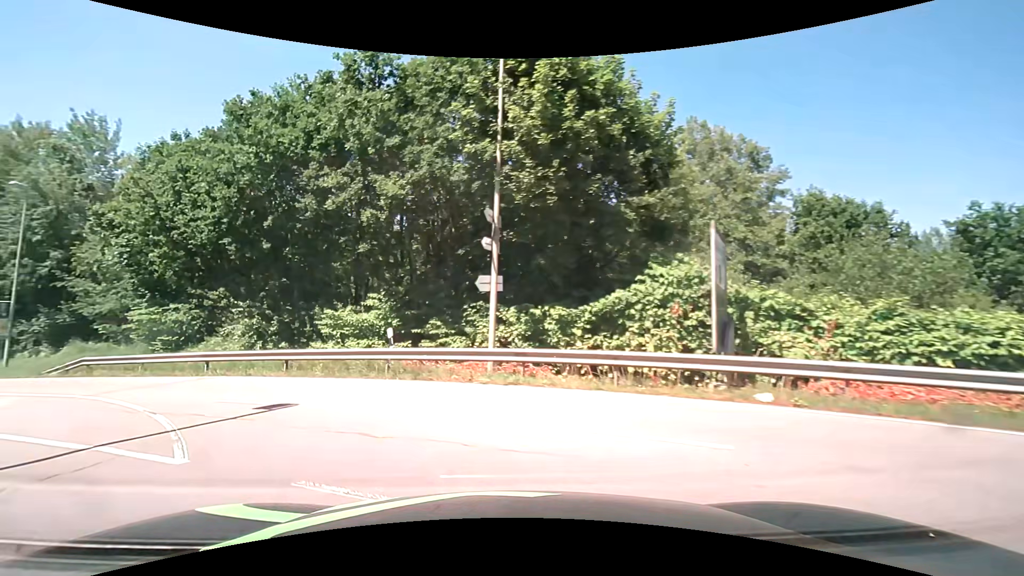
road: residential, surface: asphalt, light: Day
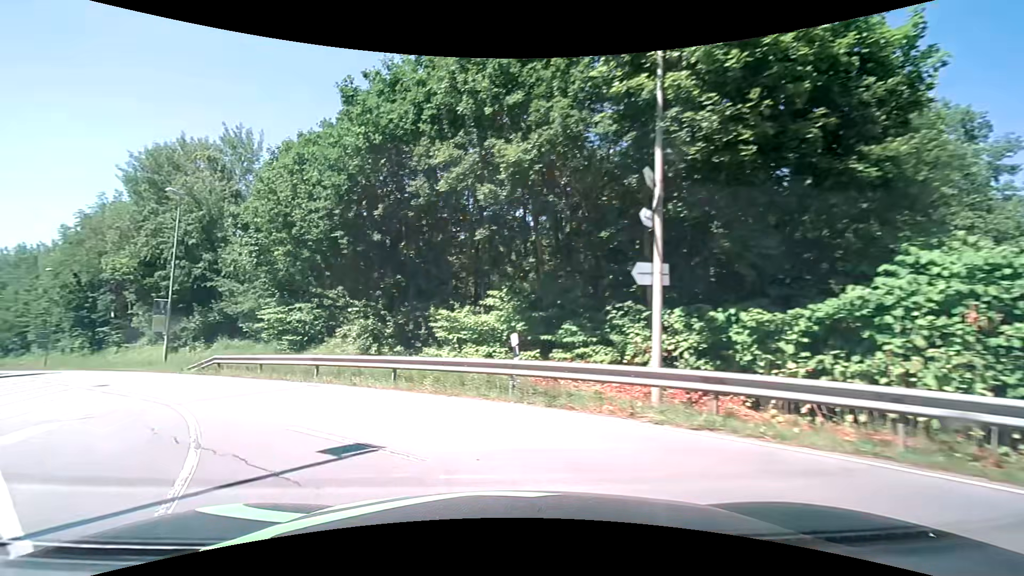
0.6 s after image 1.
(-0.4, +3.7) m; -13°
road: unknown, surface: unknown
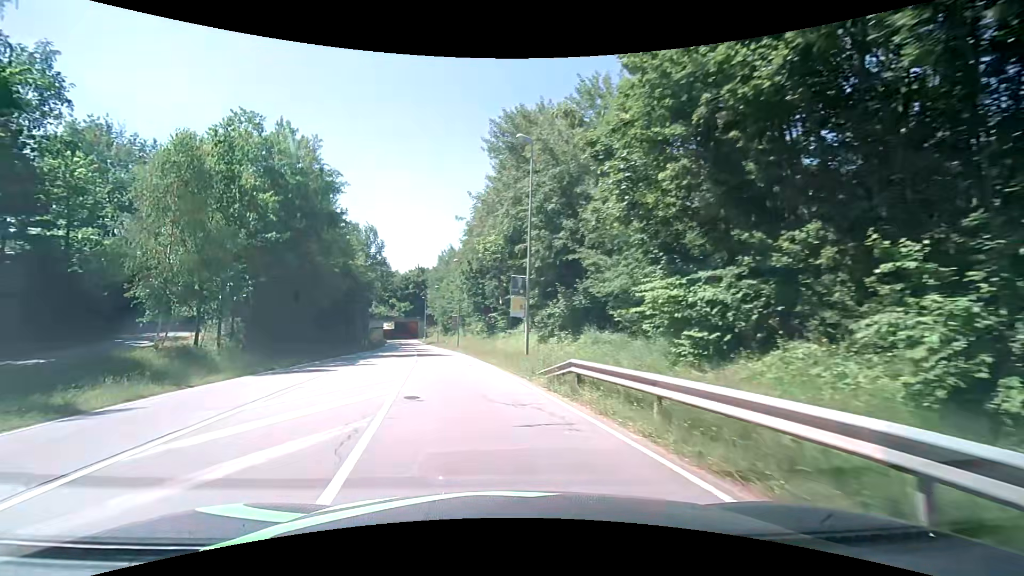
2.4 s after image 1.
(-4.9, +11.8) m; -40°
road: secondary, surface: asphalt
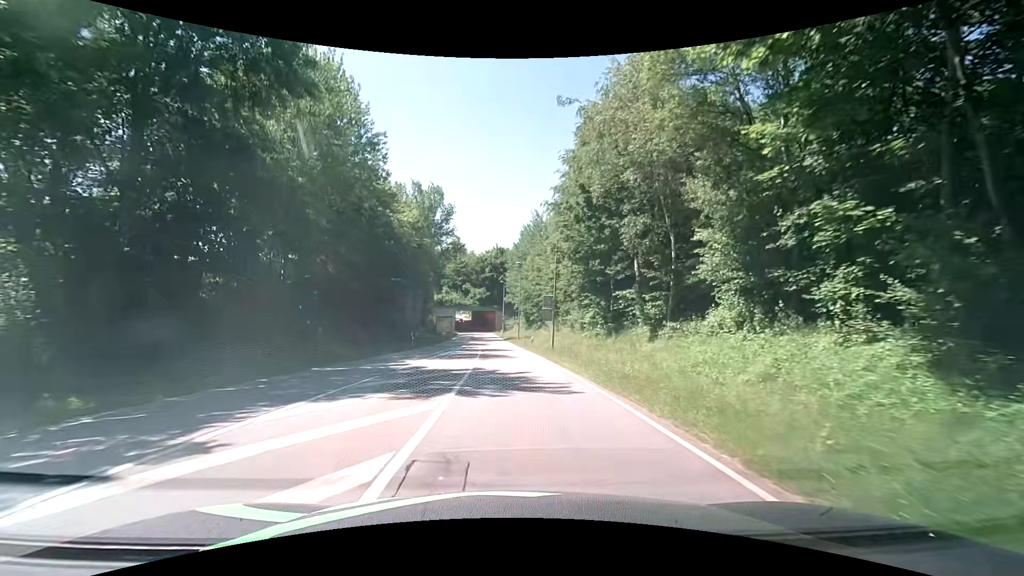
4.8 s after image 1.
(-3.2, +24.4) m; -10°
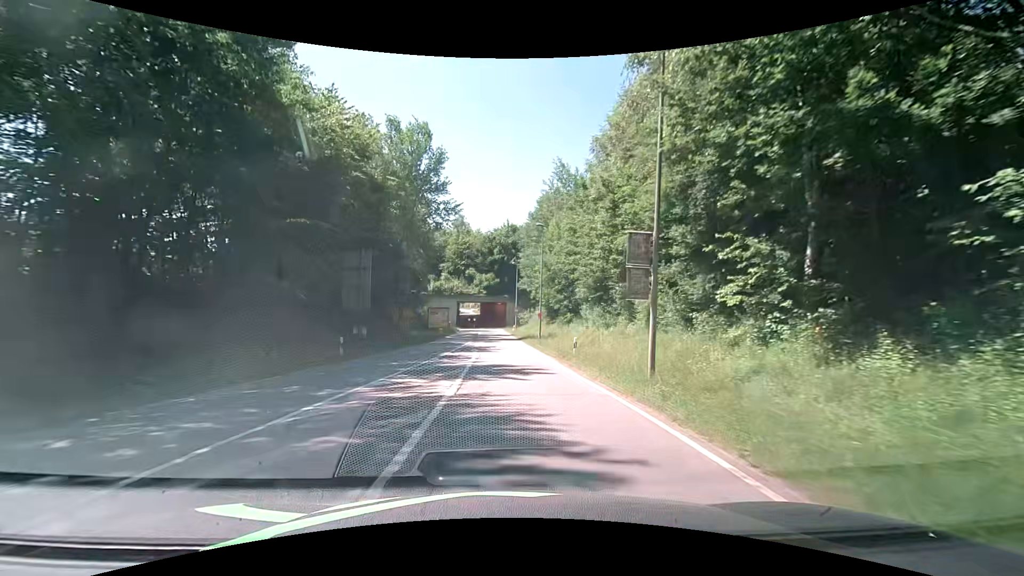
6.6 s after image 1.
(0.0, +21.4) m; -1°
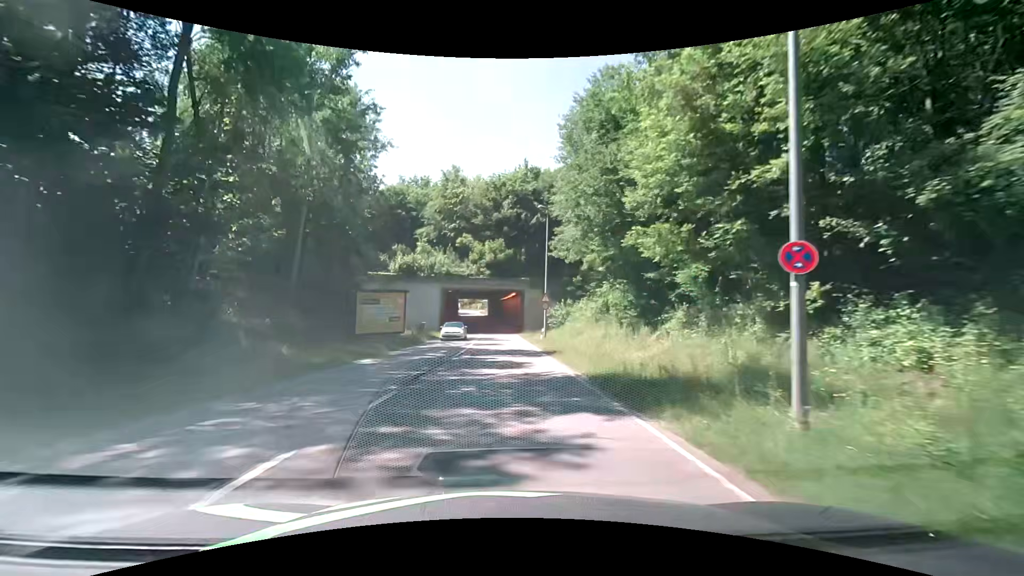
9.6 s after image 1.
(-0.6, +36.8) m; -2°
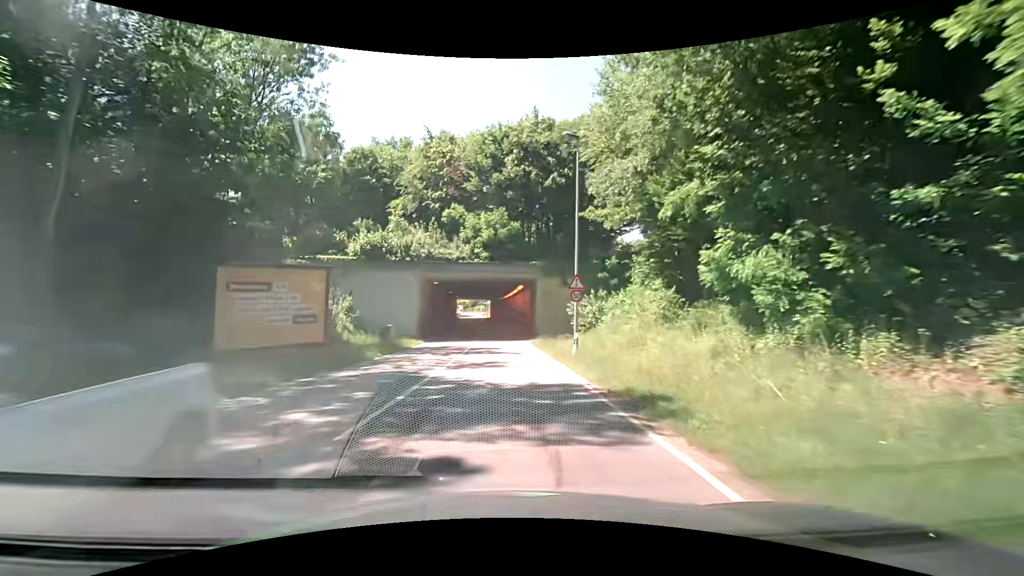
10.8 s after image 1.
(0.0, +15.0) m; 0°
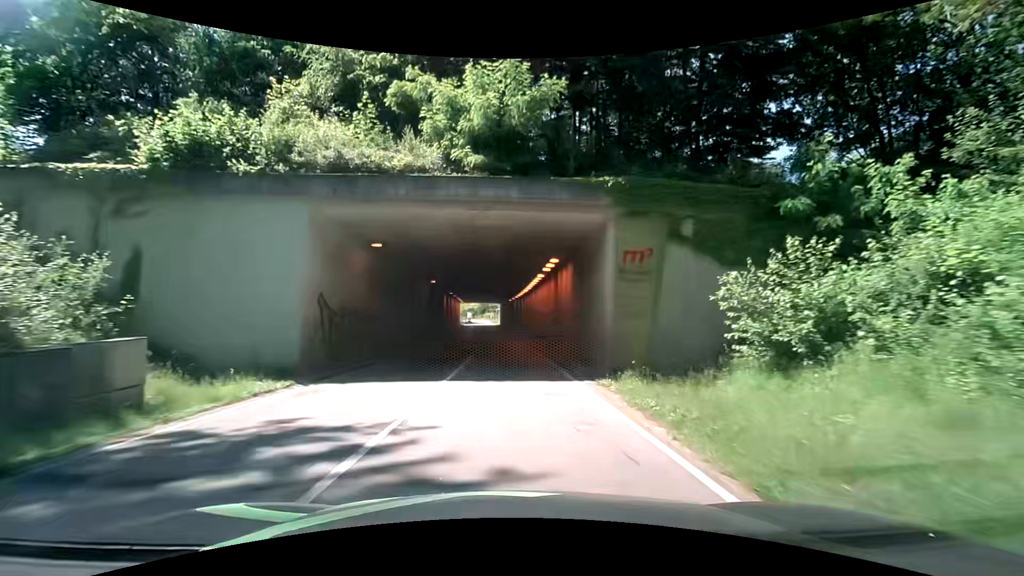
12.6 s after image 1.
(-0.6, +23.0) m; -2°
